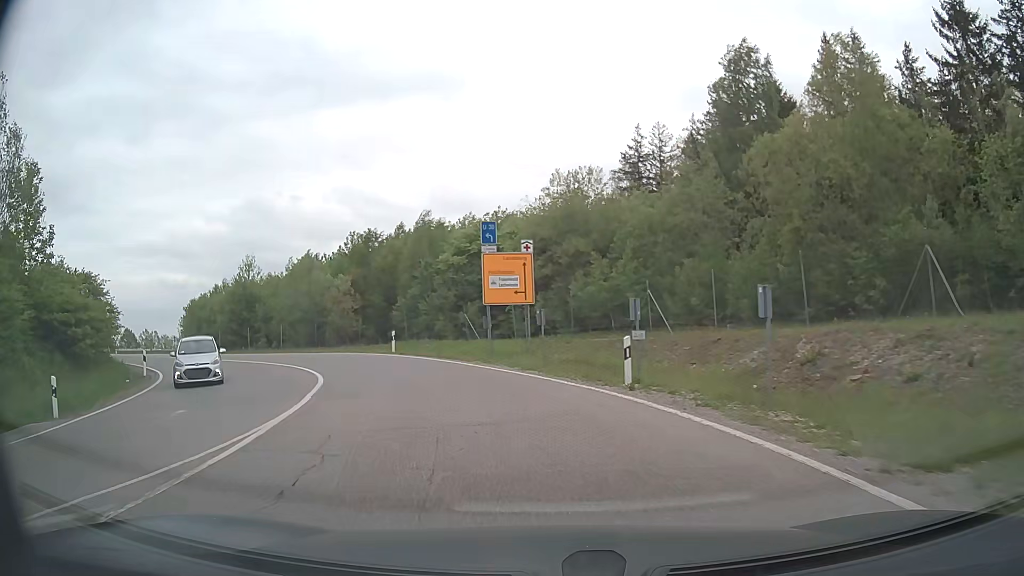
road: secondary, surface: asphalt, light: Day
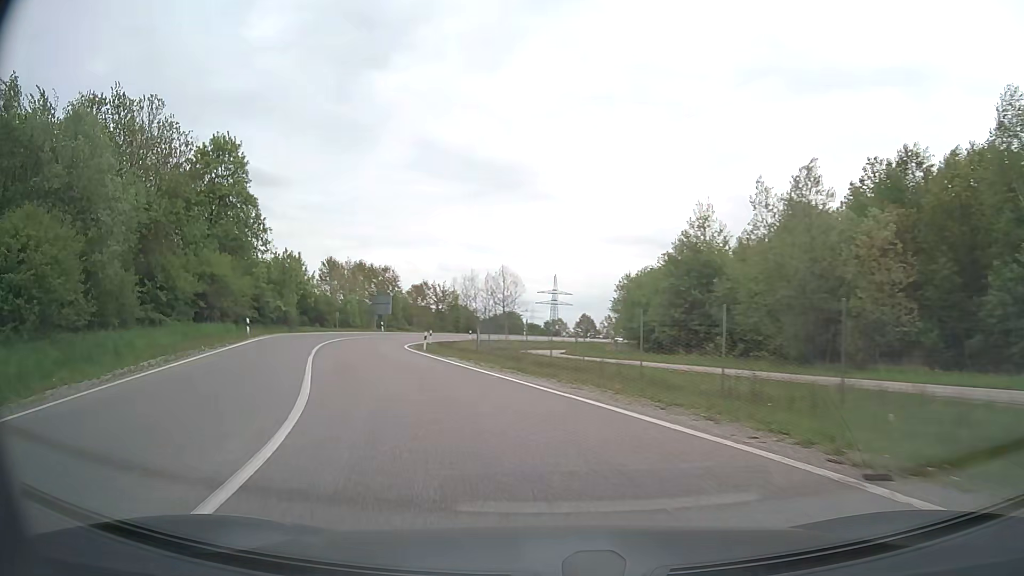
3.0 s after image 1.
(-10.5, +30.4) m; -42°
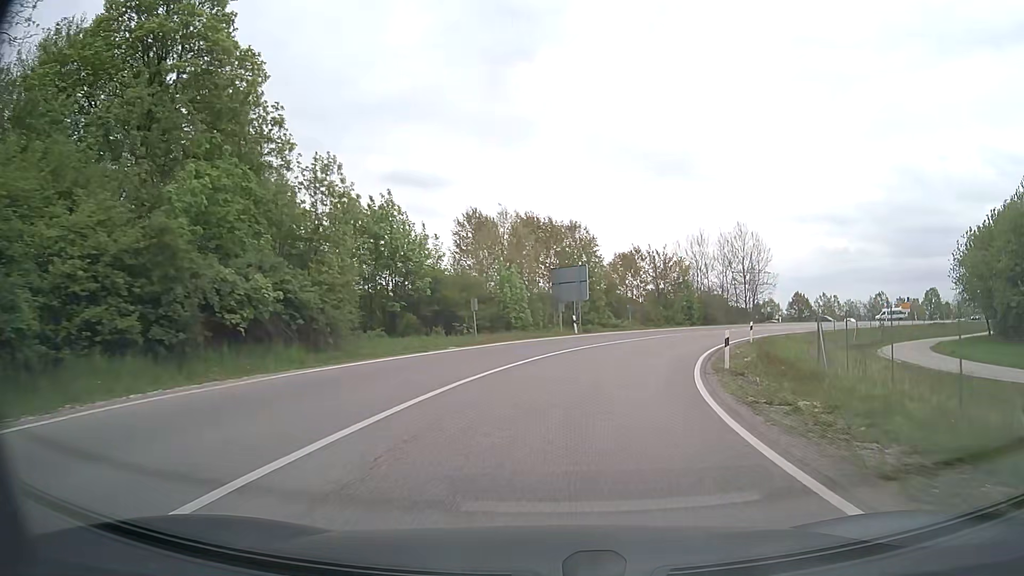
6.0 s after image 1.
(-8.7, +34.9) m; -15°
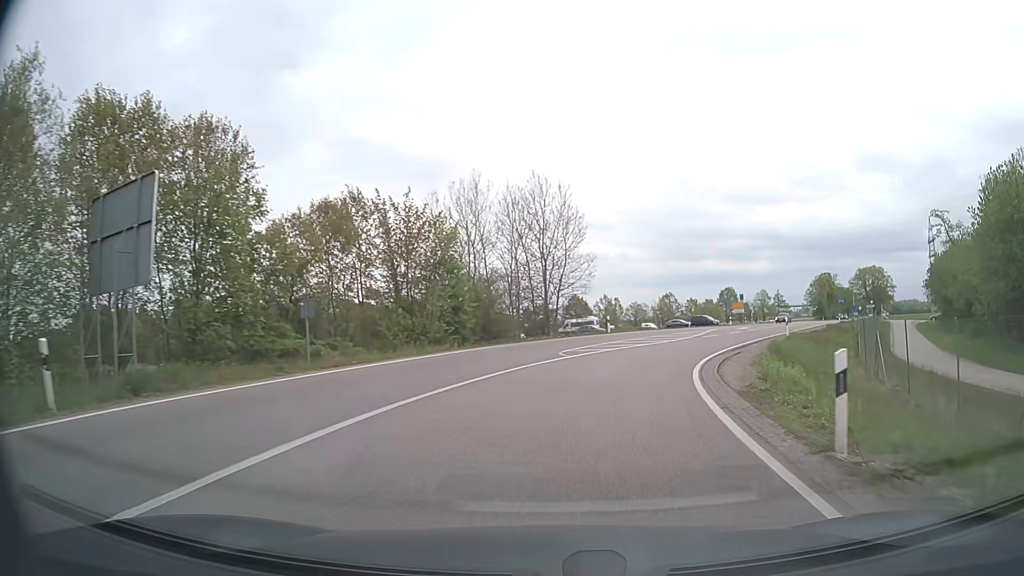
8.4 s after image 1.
(+5.1, +29.8) m; +20°
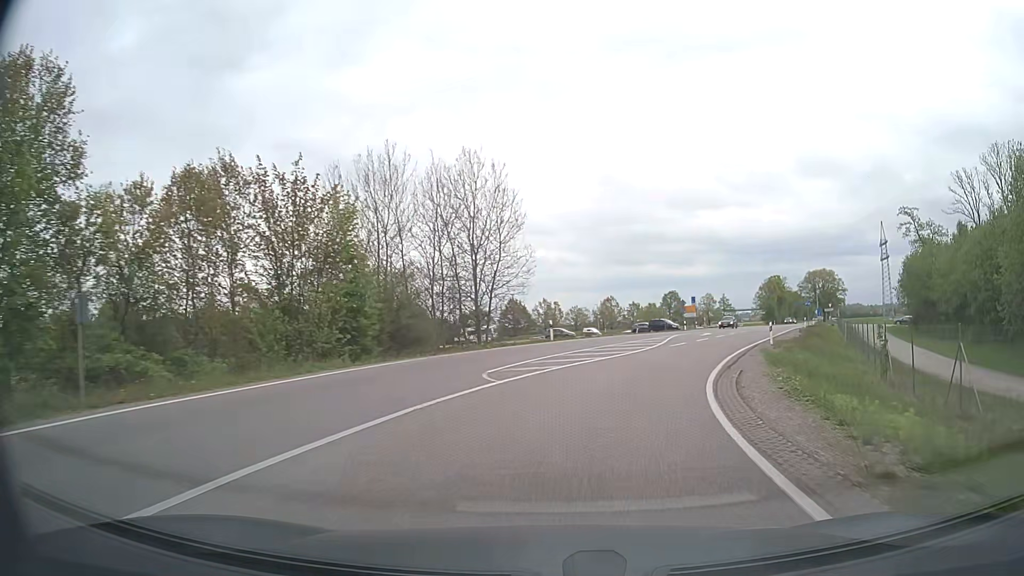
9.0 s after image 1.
(+0.3, +7.7) m; +5°
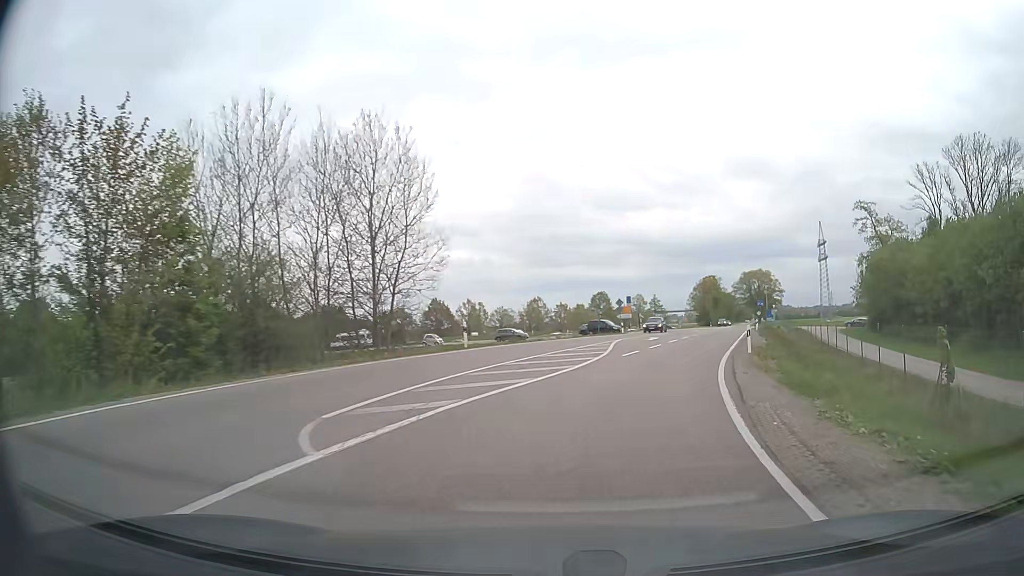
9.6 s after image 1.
(+0.4, +7.8) m; +6°
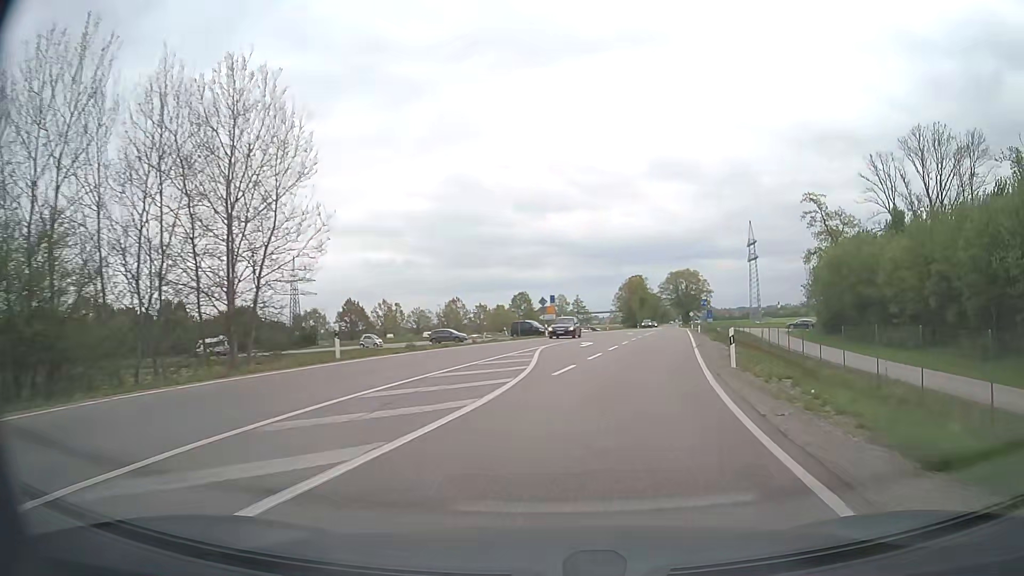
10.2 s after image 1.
(+0.5, +7.9) m; +7°
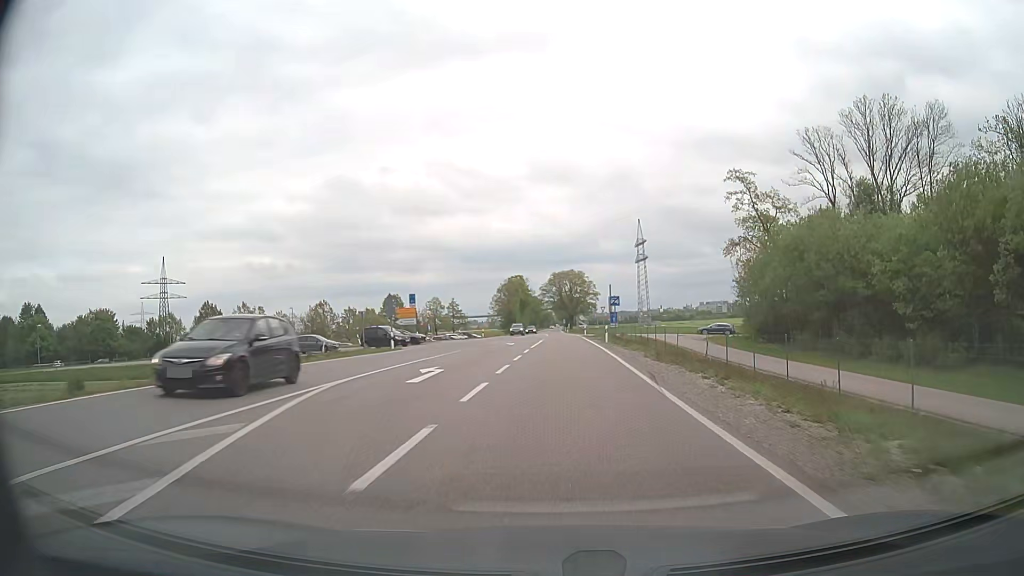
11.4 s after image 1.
(+1.7, +16.3) m; +11°
(0, +10) (0, +20) (+1, +30) (+1, +40) (+1, +50) (+1, +60) (+1, +70) (+2, +80) (+2, +90) (+2, +100) m
